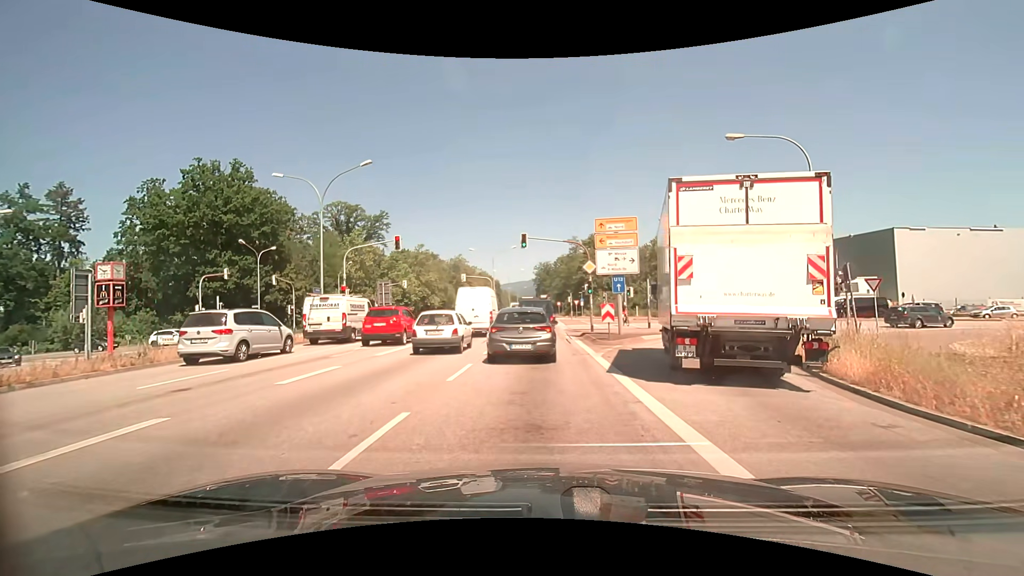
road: primary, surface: asphalt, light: Day
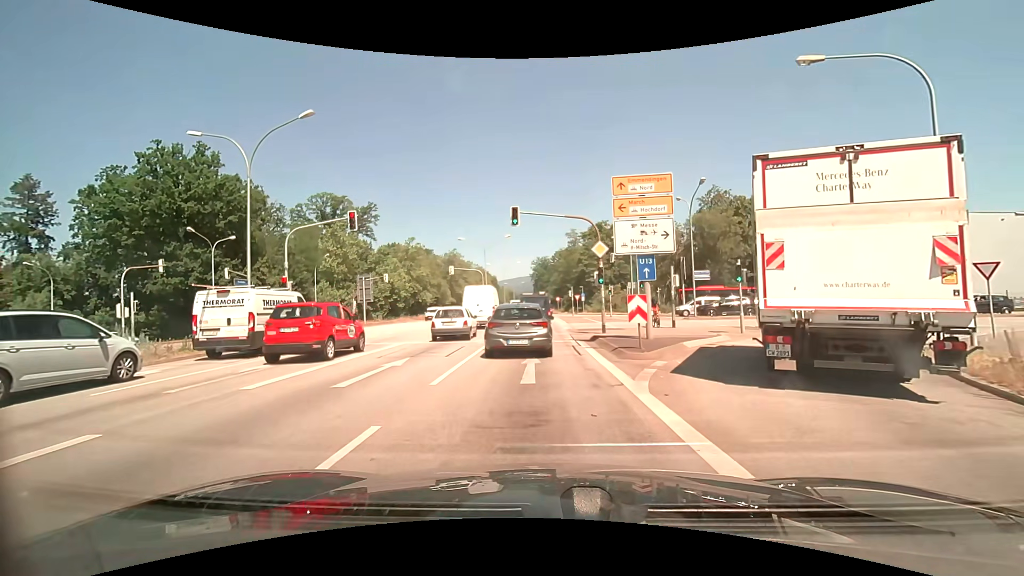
(0.0, +7.3) m; 0°
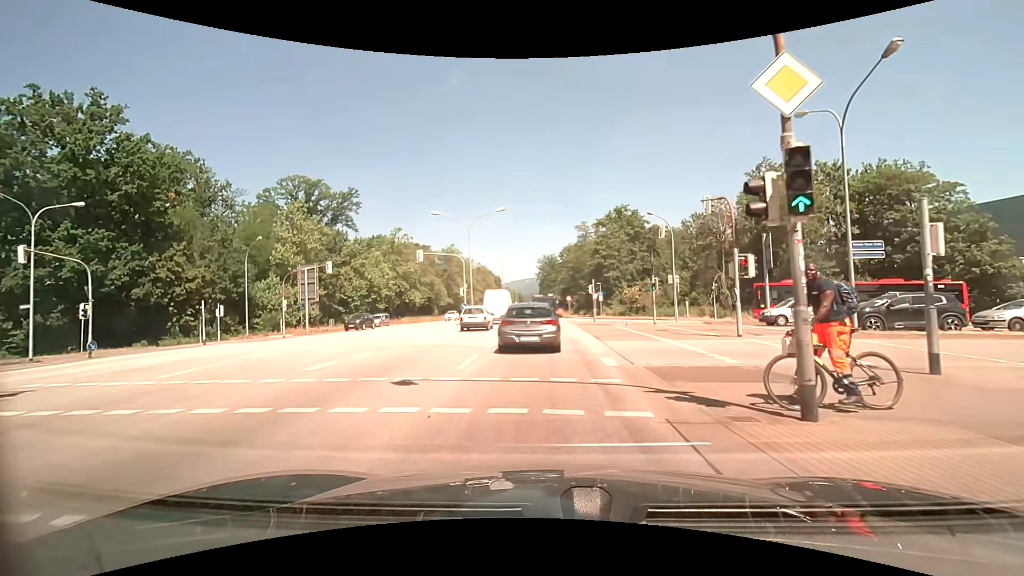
(0.0, +17.8) m; -1°
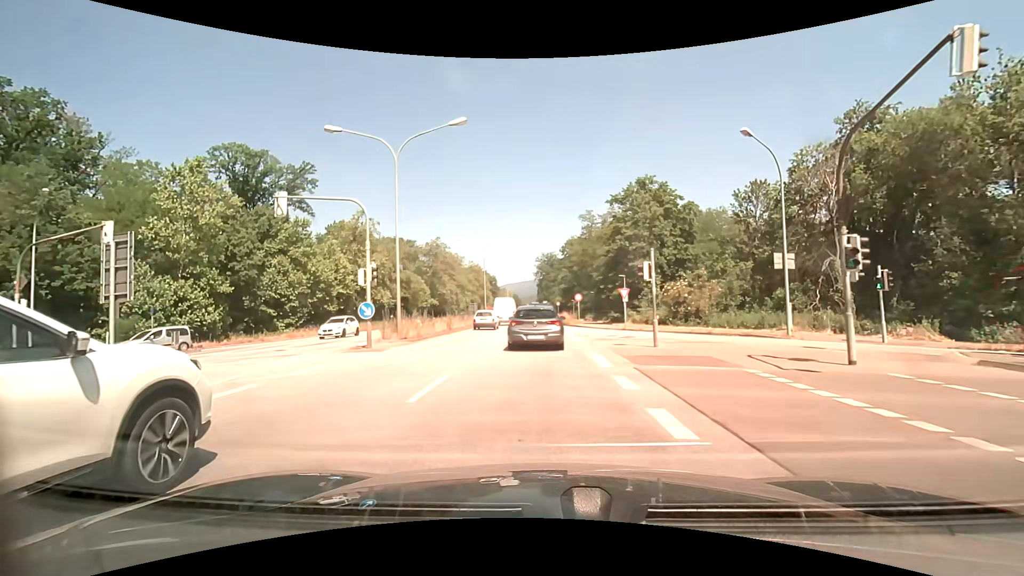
(+0.3, +21.8) m; 0°
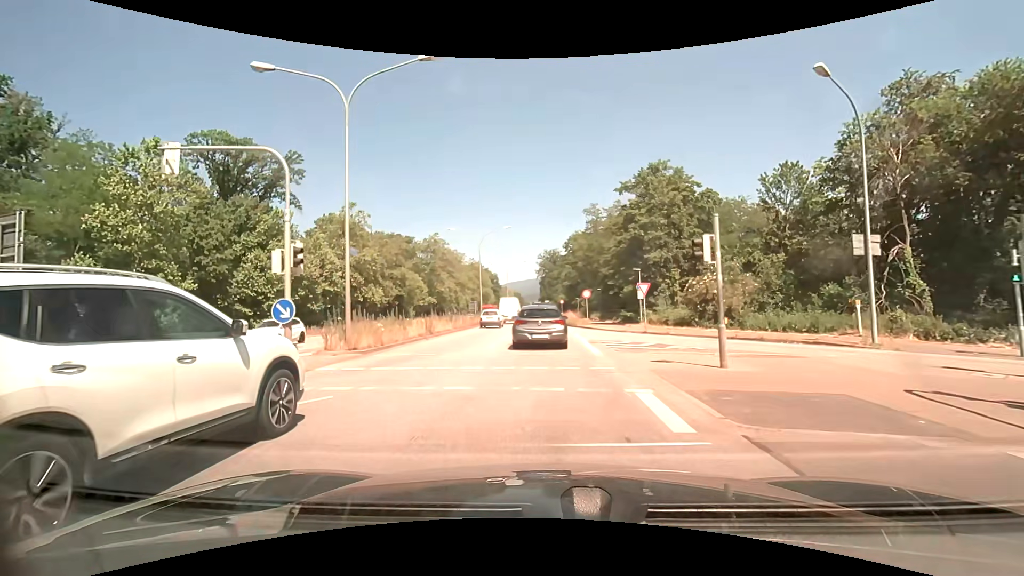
(0.0, +6.0) m; 0°
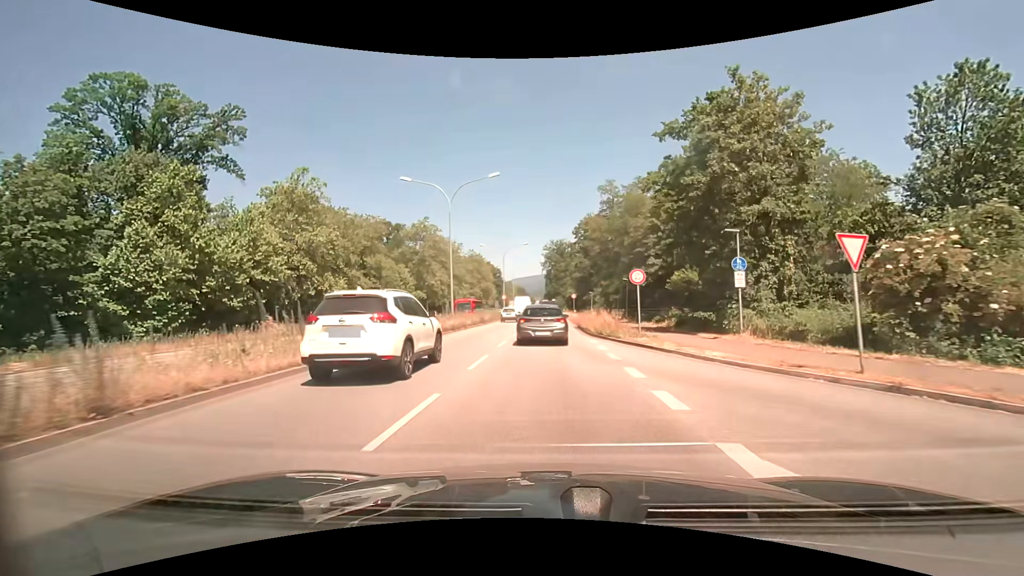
(-0.1, +19.0) m; 0°
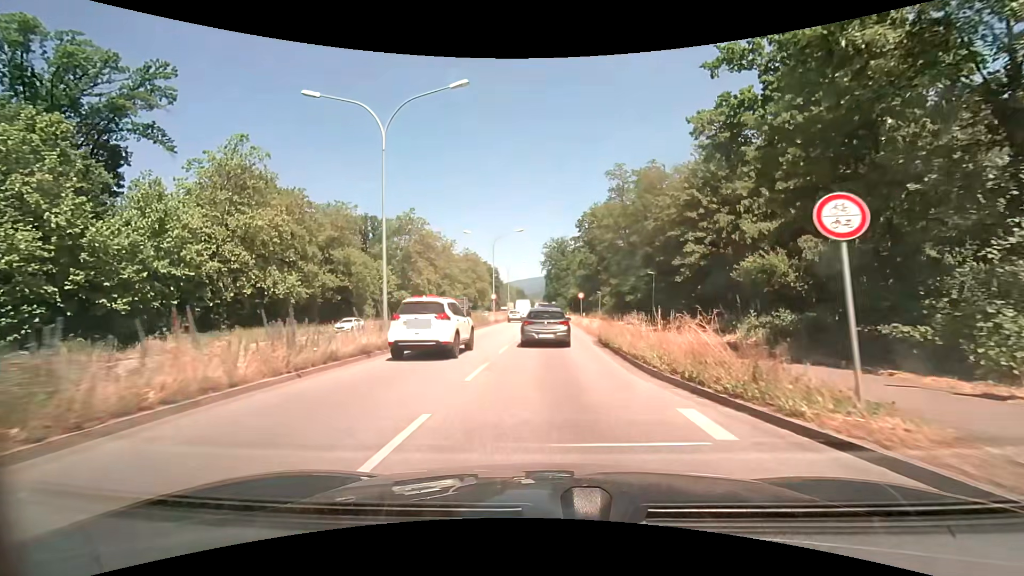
(-0.1, +13.5) m; 0°
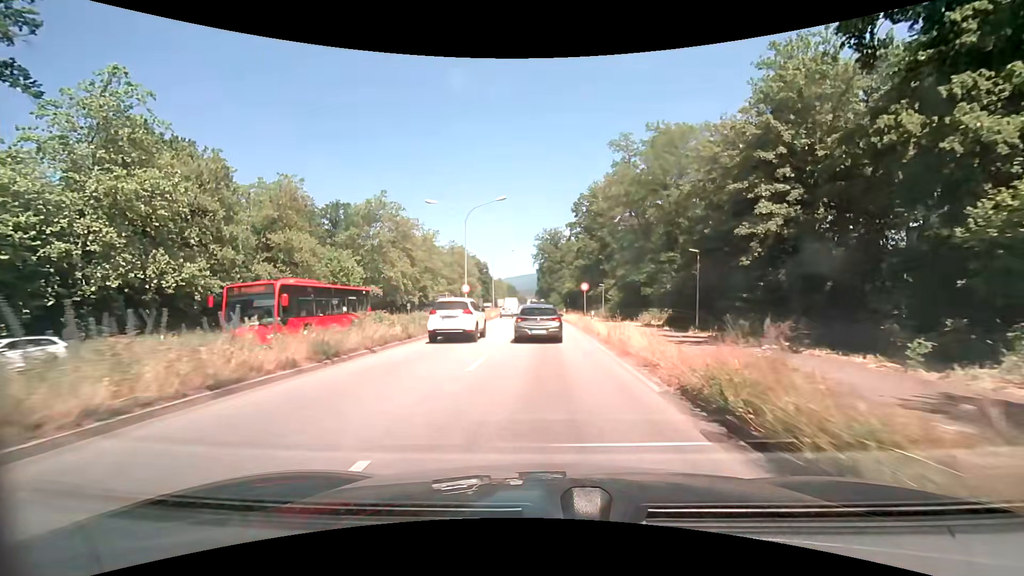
(+0.2, +14.2) m; +1°
(0, +10) (0, +20) (0, +30) (0, +40) (0, +50) (-1, +60) (-1, +70) (-2, +80) (-3, +90) (-3, +100) m
